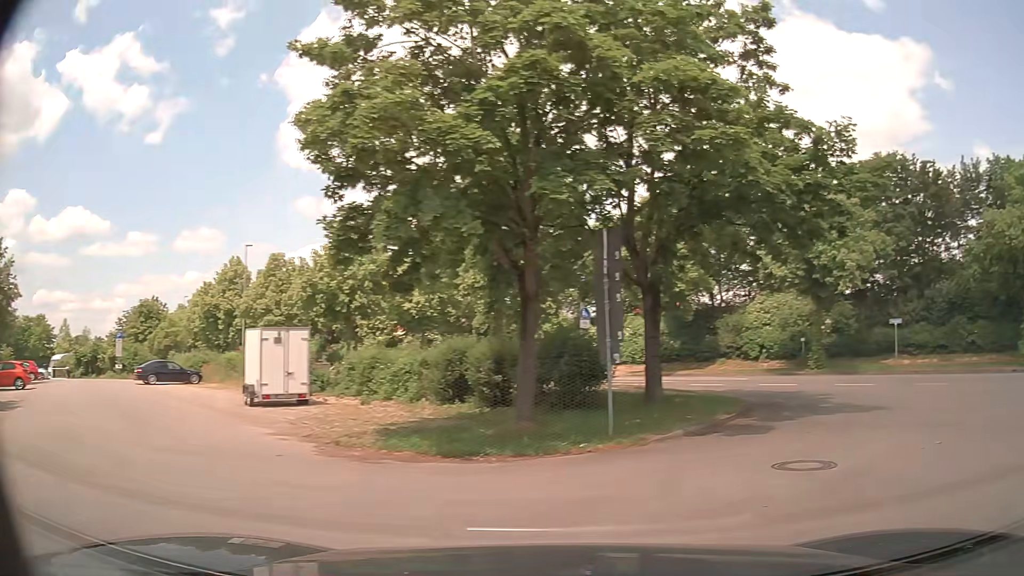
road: tertiary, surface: asphalt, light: Day
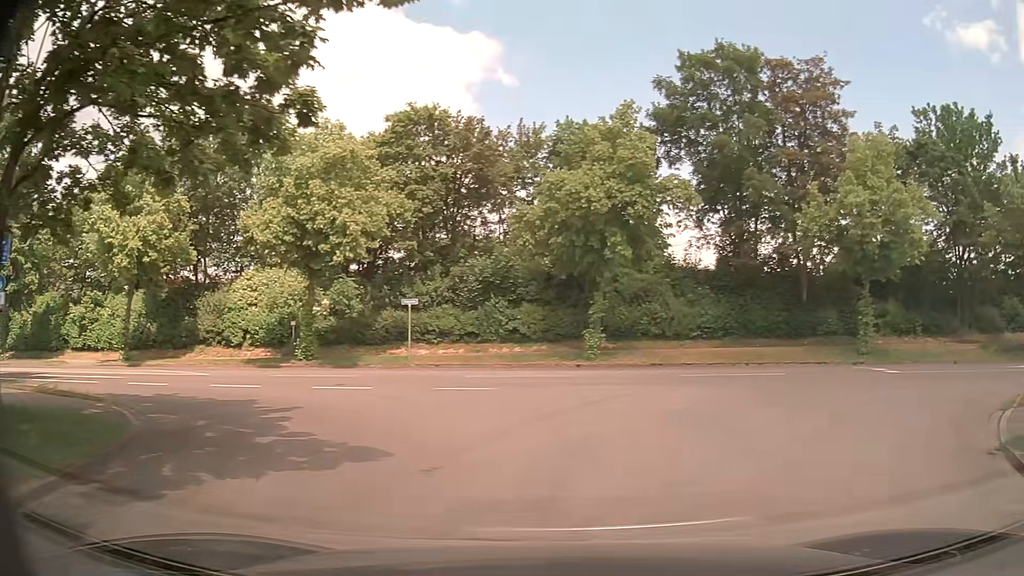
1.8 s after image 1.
(+2.7, +6.8) m; +43°
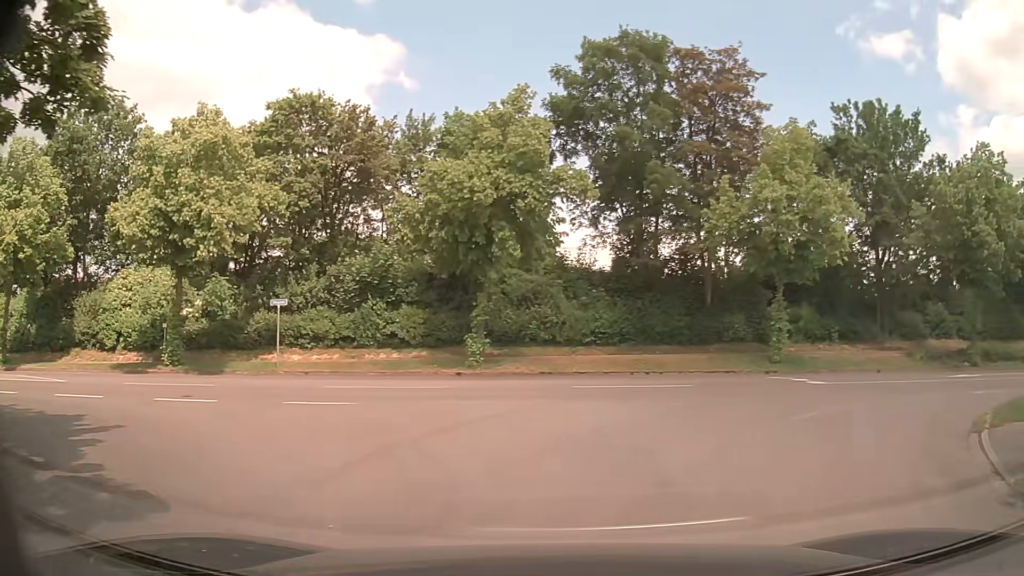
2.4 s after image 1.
(+0.1, +2.4) m; +8°
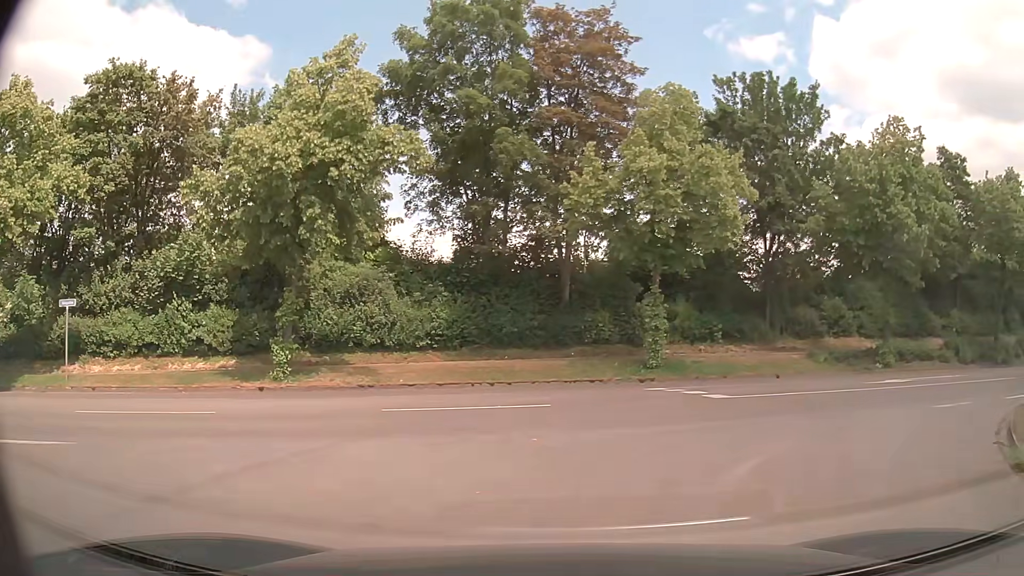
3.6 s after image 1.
(+0.5, +4.6) m; +13°
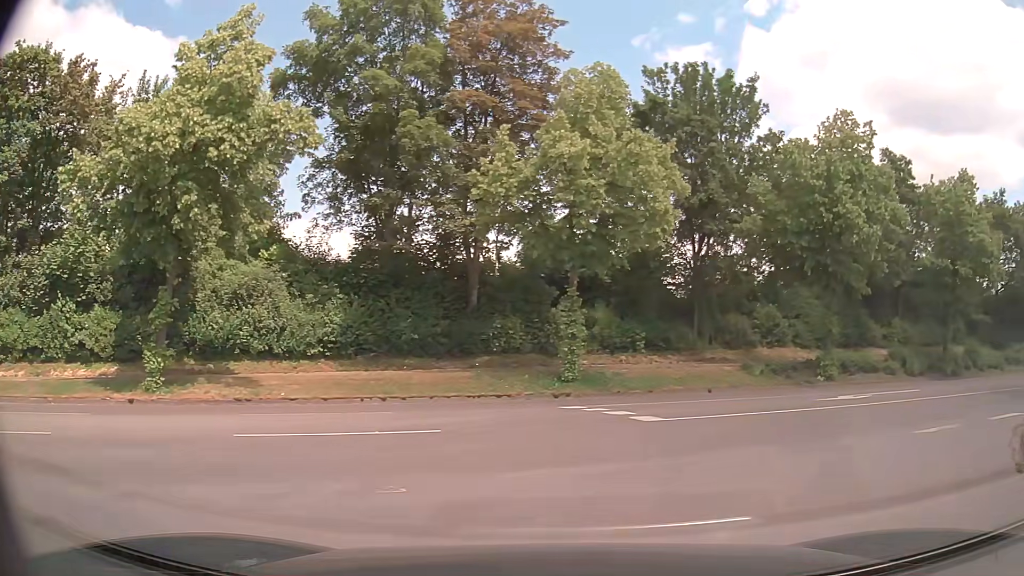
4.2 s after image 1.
(+0.1, +2.5) m; +6°
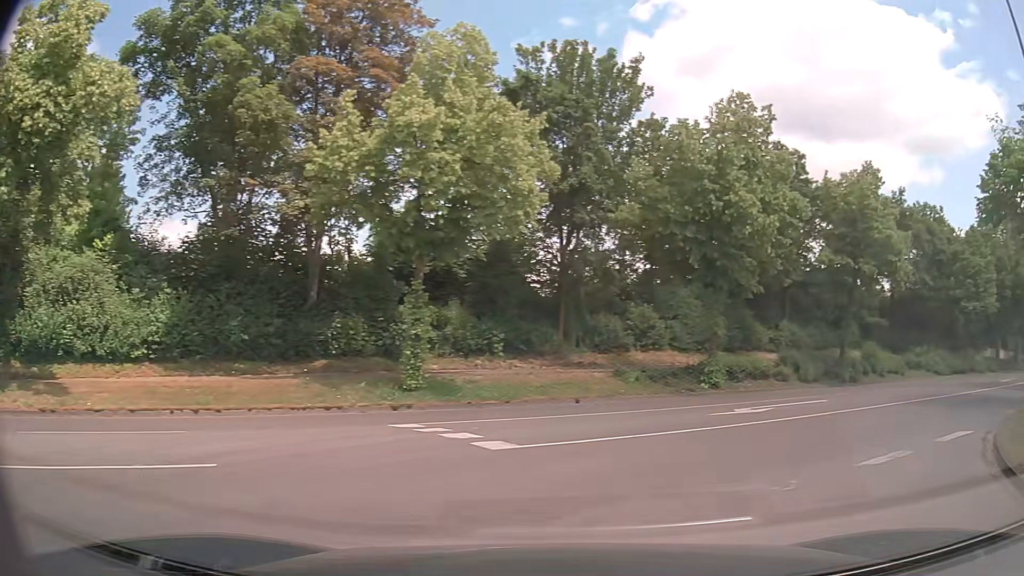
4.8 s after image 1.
(+0.2, +2.8) m; +11°
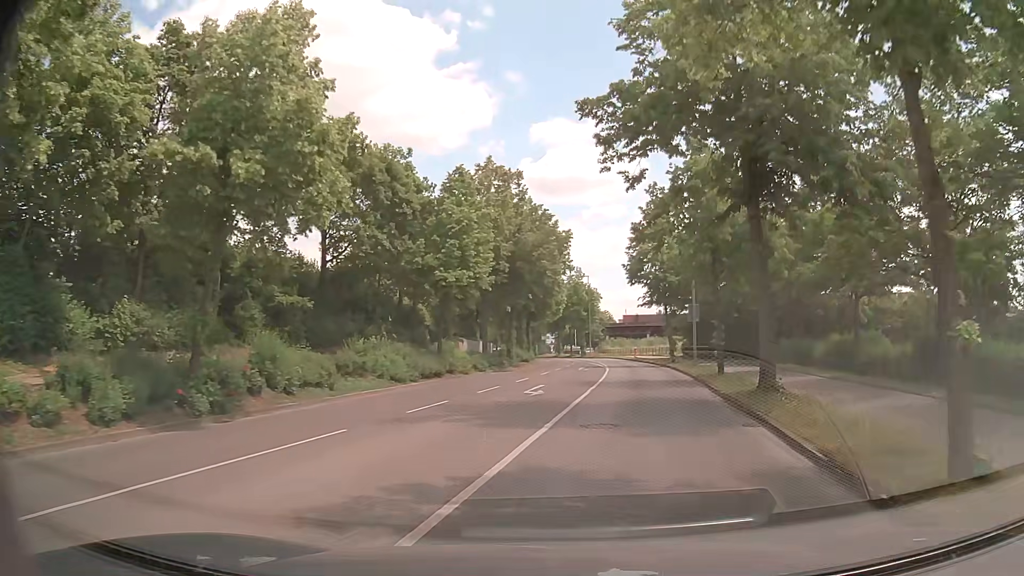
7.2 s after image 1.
(+7.1, +13.7) m; +47°
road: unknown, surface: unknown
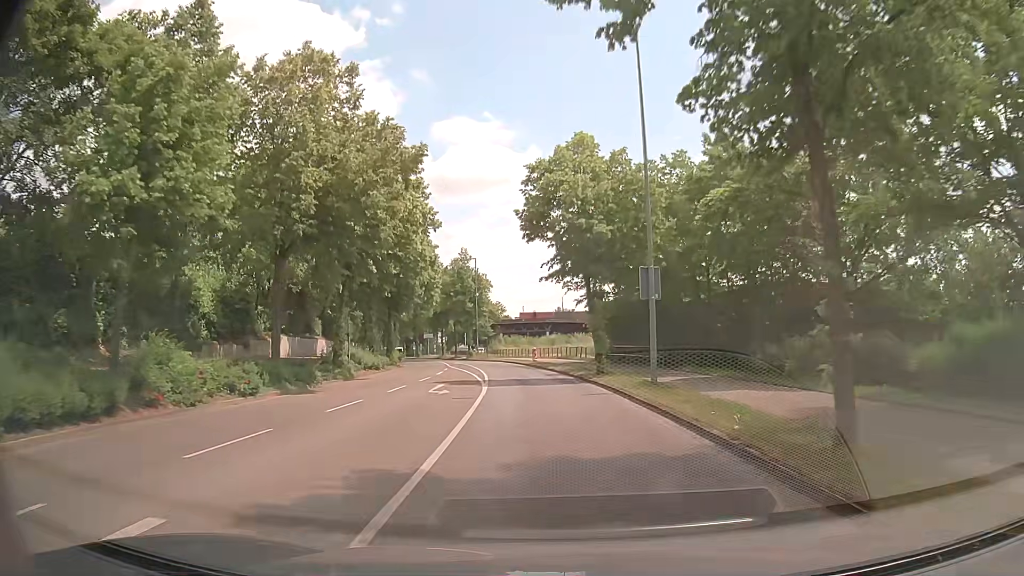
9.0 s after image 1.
(+2.1, +18.2) m; +10°
(0, +10) (-1, +20) (-2, +30) (-3, +40) (-5, +50) (-8, +59) (-10, +69) (-13, +78) (-17, +88) (-20, +97) m
